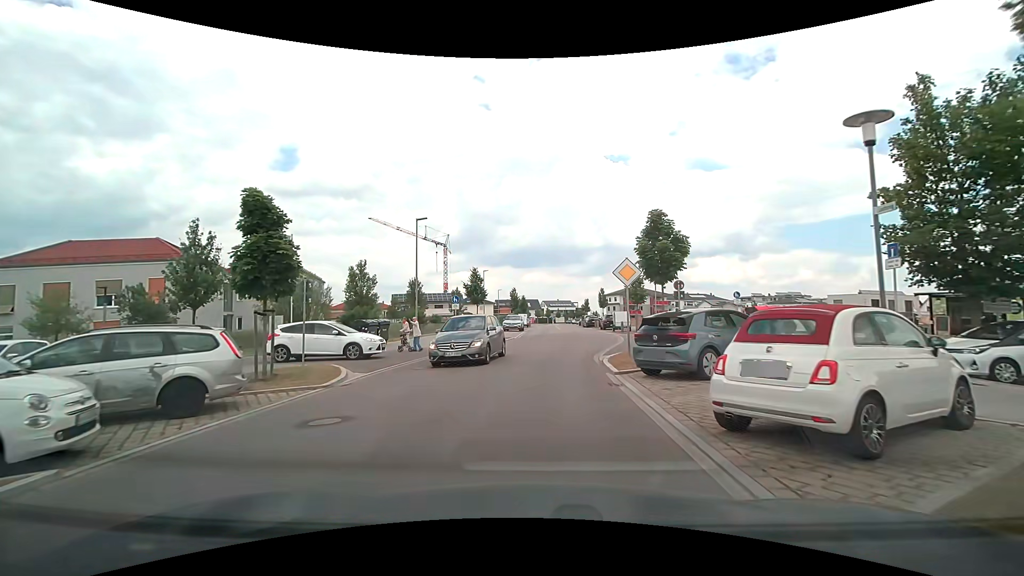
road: tertiary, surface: asphalt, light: Day
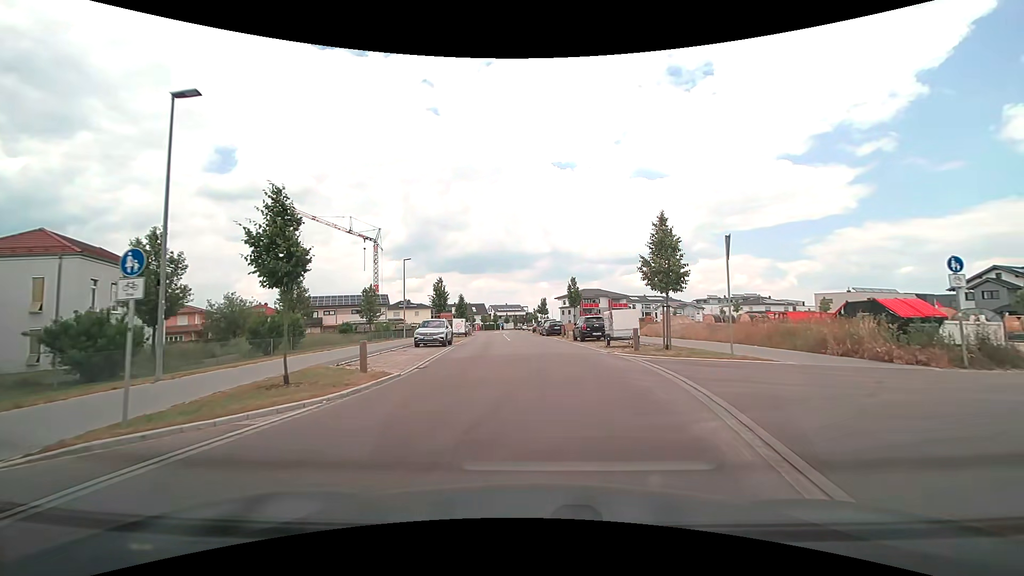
(+0.5, +19.6) m; +7°
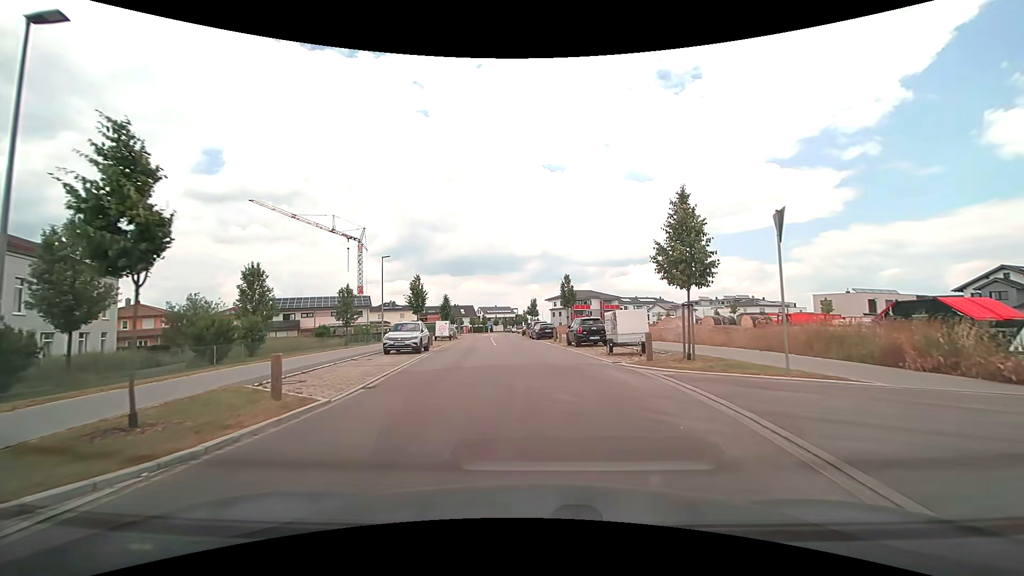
(0.0, +3.9) m; +1°
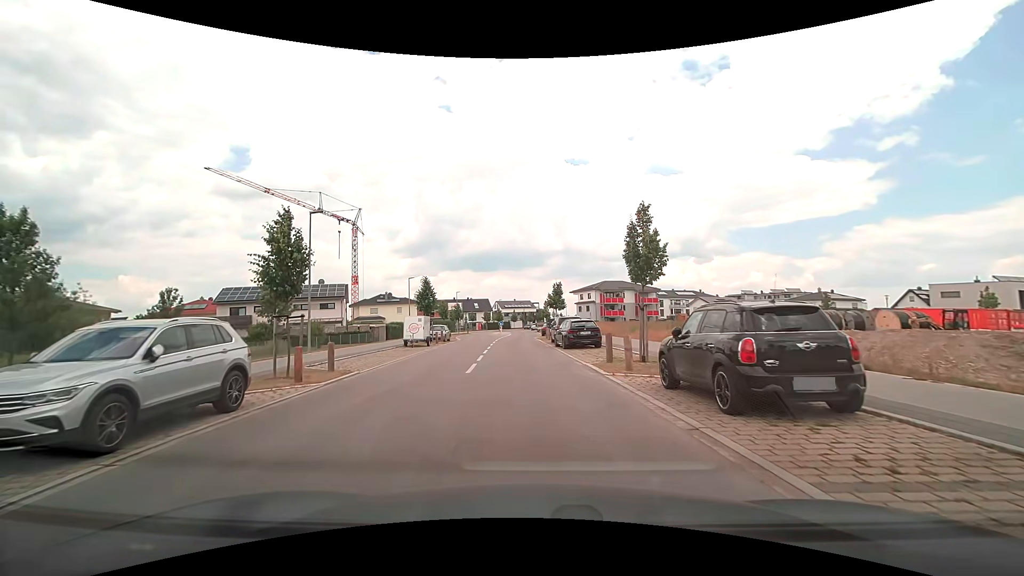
(-0.1, +19.2) m; -2°
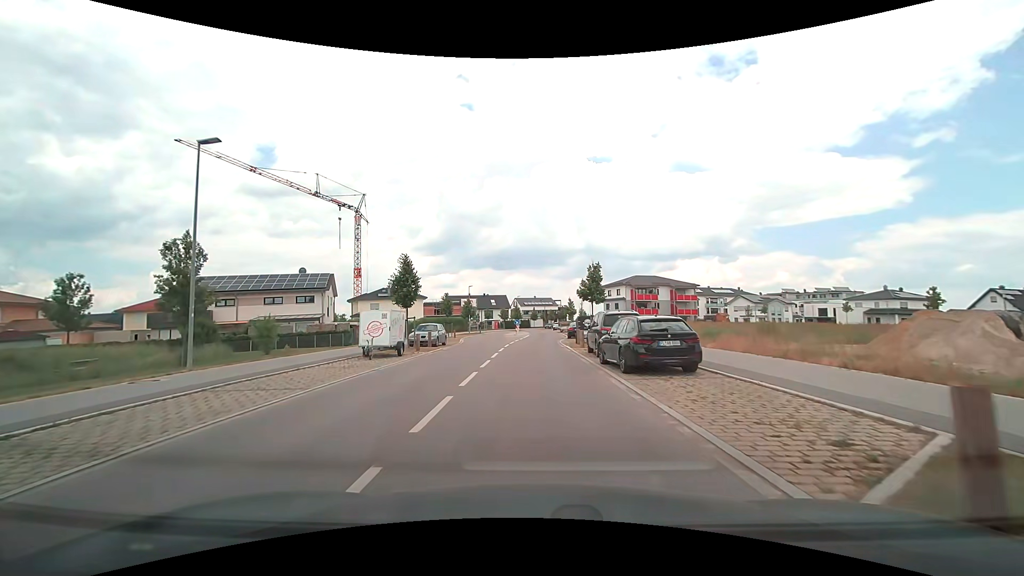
(-0.3, +12.0) m; -2°
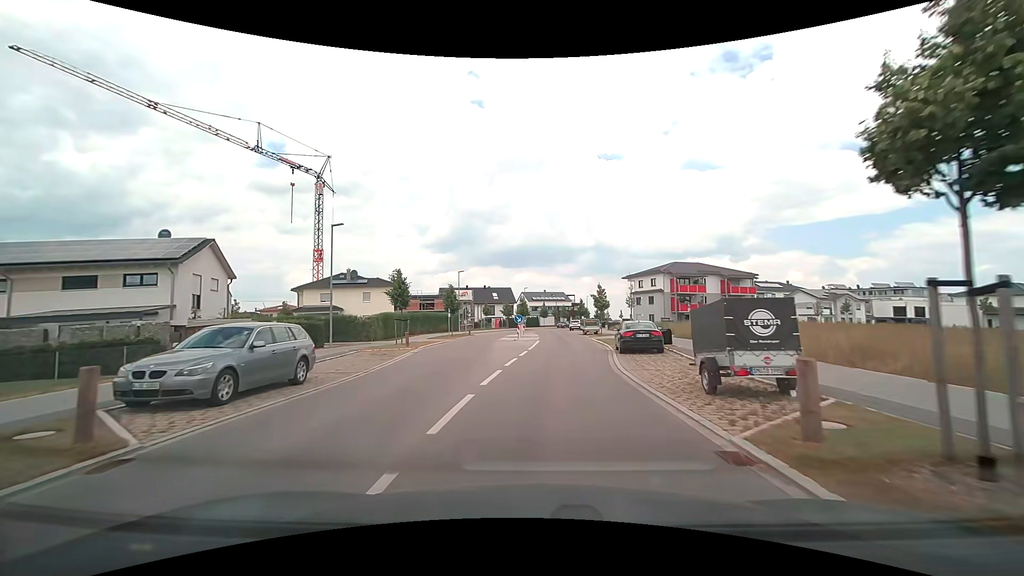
(-0.5, +22.8) m; -1°
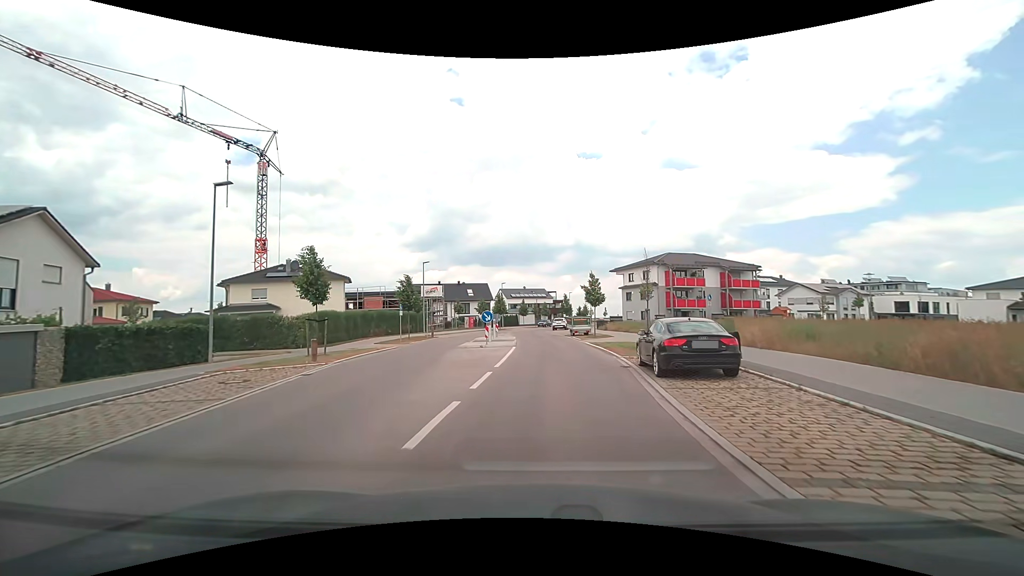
(+0.2, +9.7) m; +2°
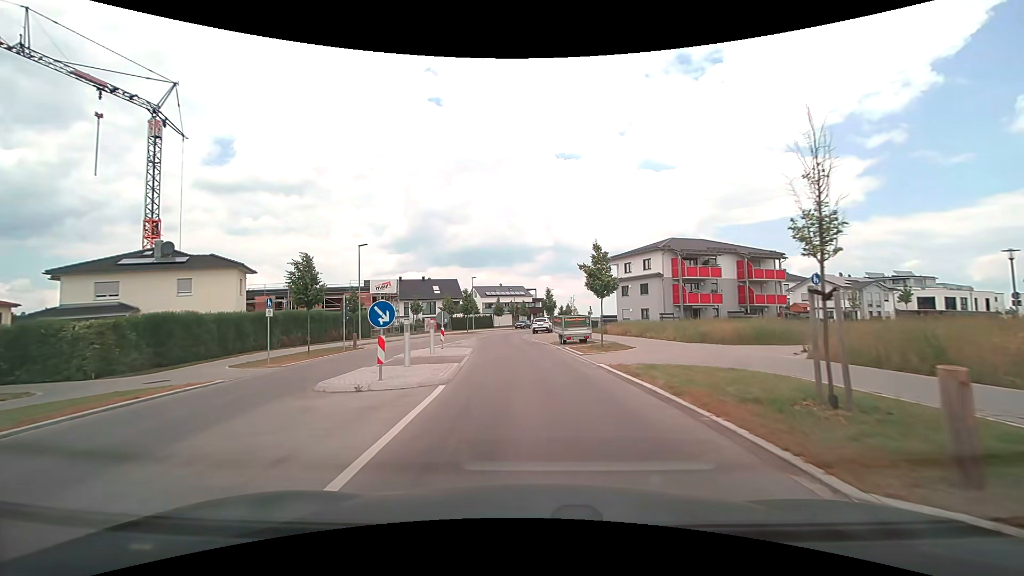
(+0.4, +14.5) m; +3°
